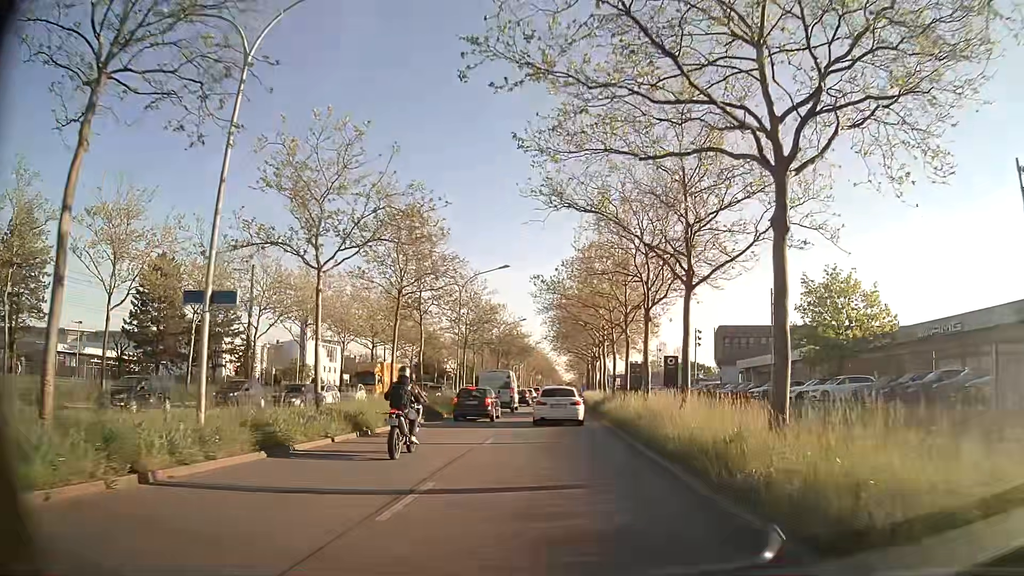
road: primary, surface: asphalt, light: Day
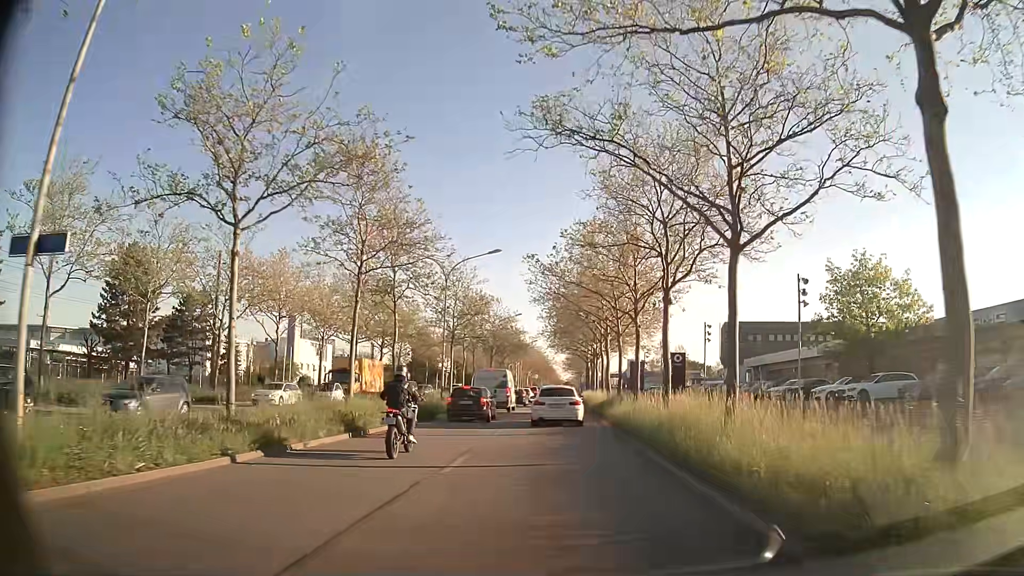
(0.0, +5.1) m; 0°
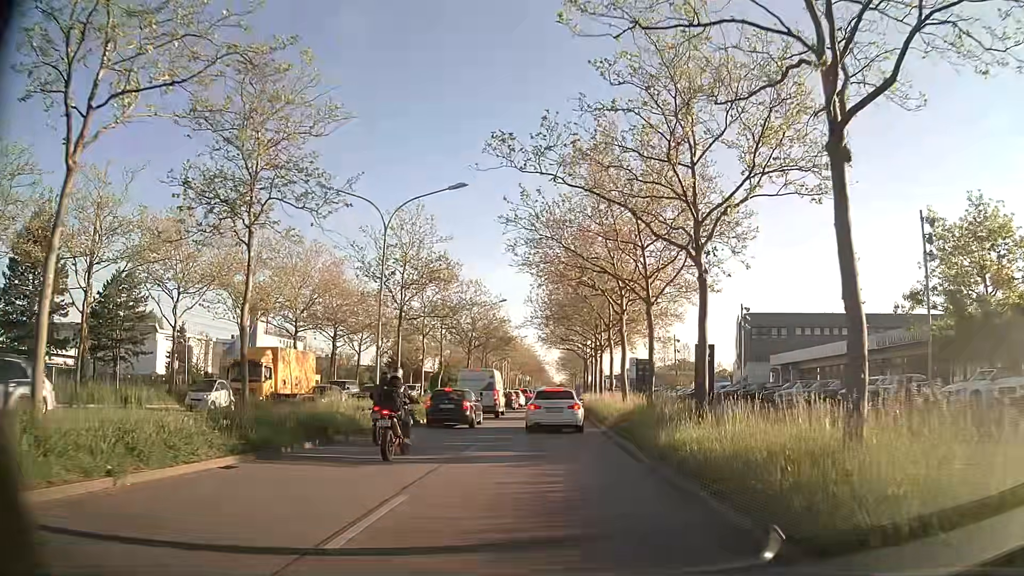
(+0.1, +14.0) m; +1°
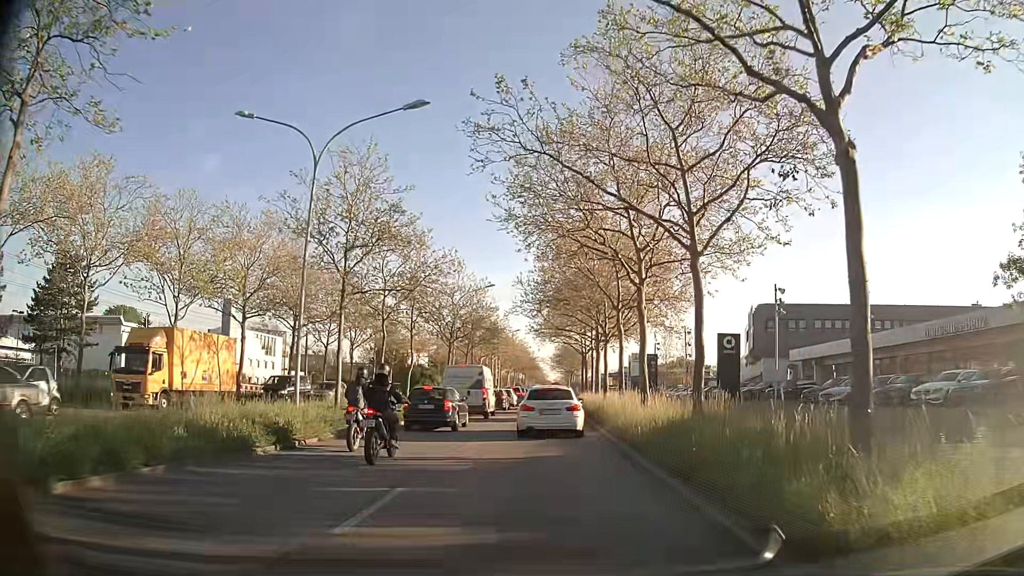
(-0.1, +8.3) m; 0°
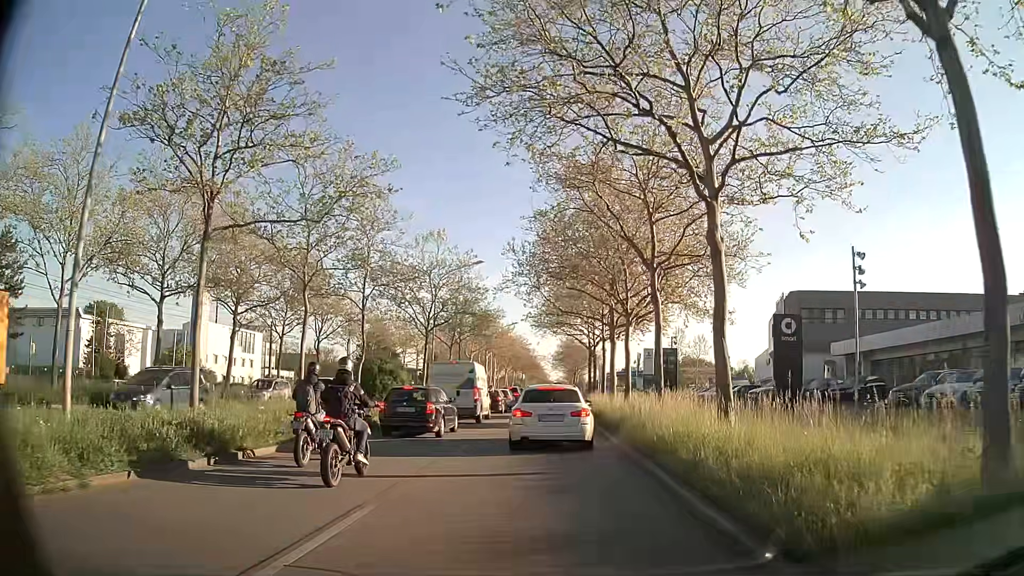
(-0.1, +10.3) m; -2°
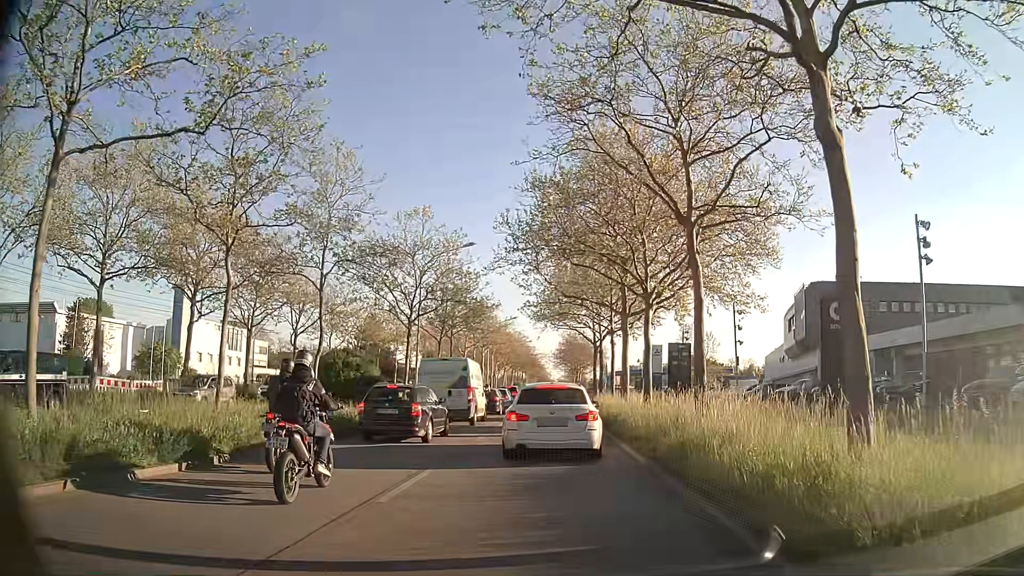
(+0.1, +5.5) m; +1°
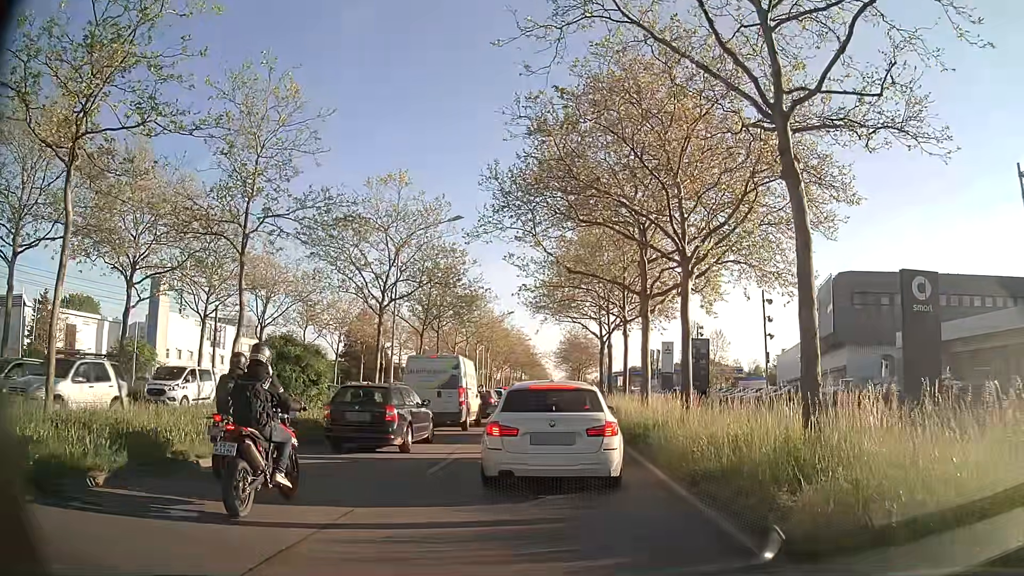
(0.0, +6.3) m; 0°
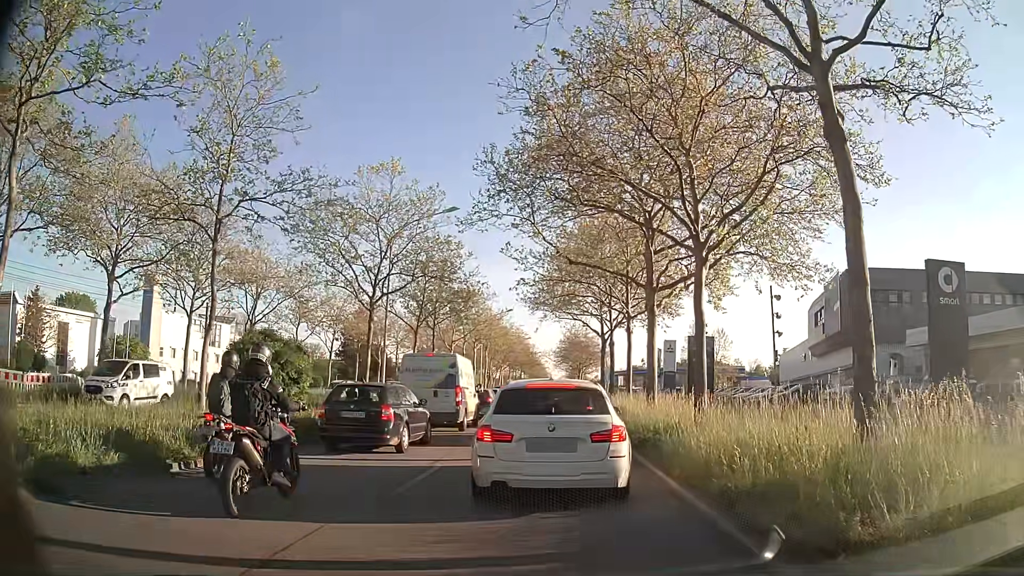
(0.0, +1.5) m; -1°
